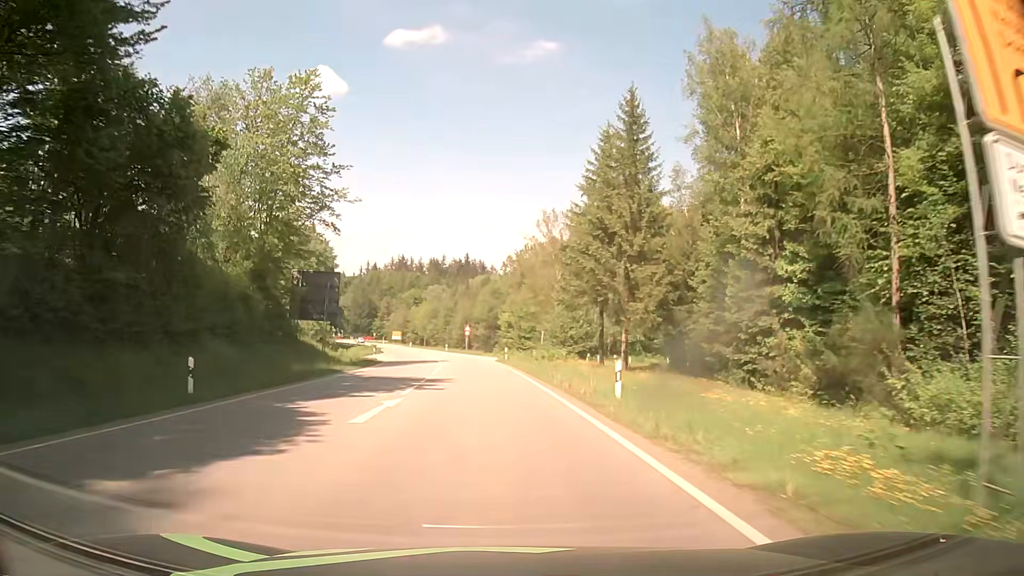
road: secondary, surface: asphalt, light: Day
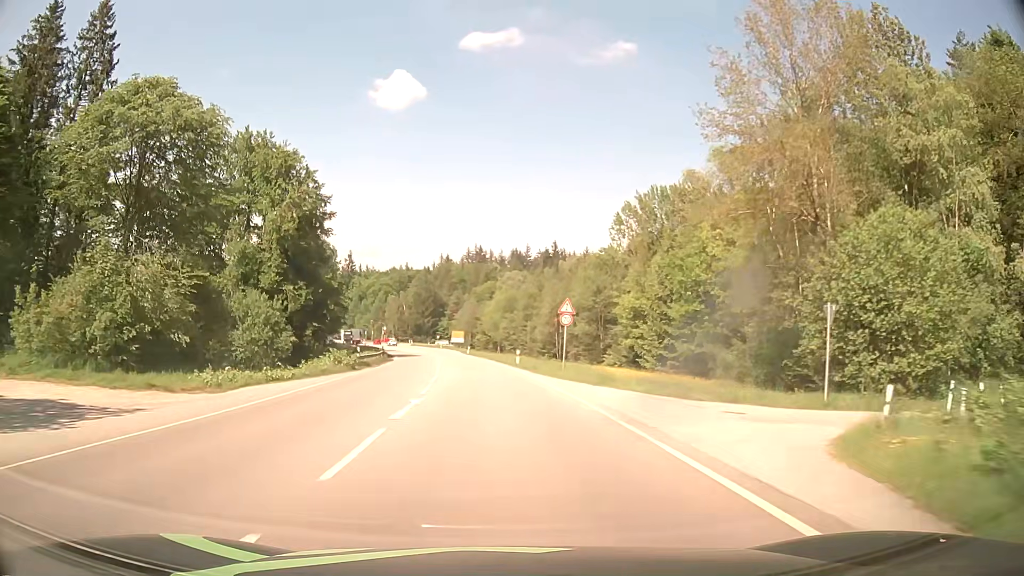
(-3.3, +53.6) m; -7°
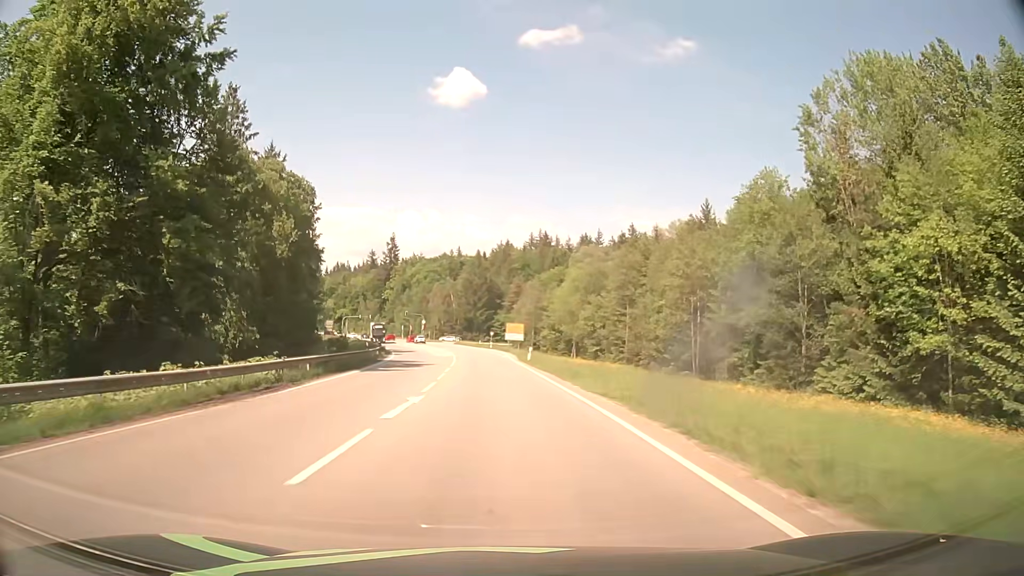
(-2.1, +42.4) m; -5°
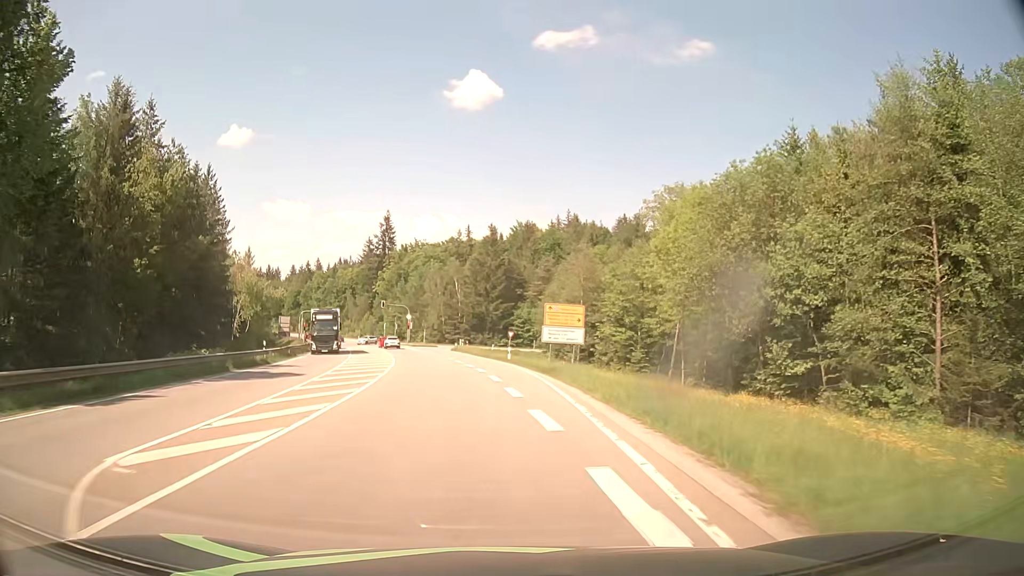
(-0.9, +49.9) m; -2°
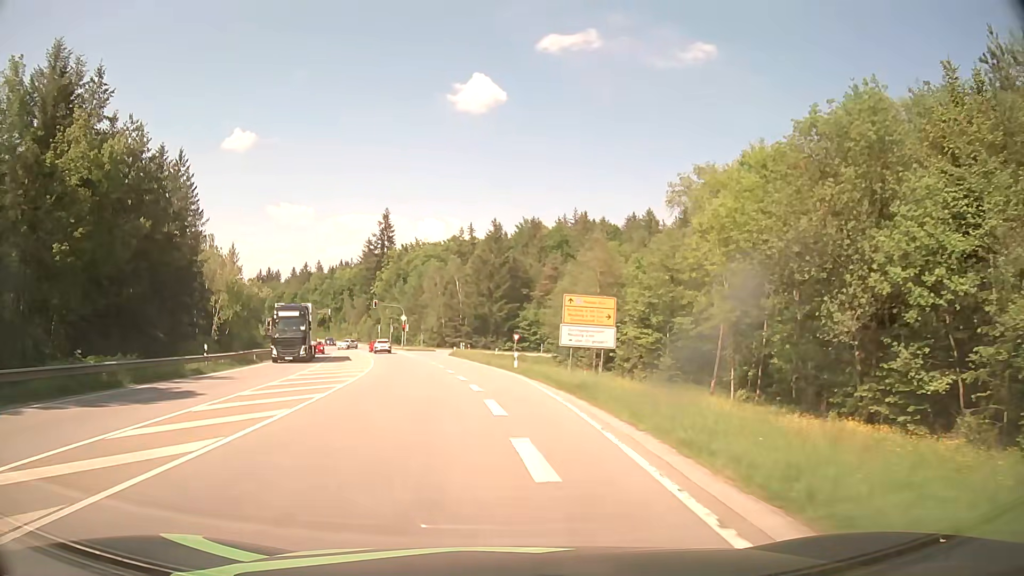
(0.0, +9.5) m; 0°
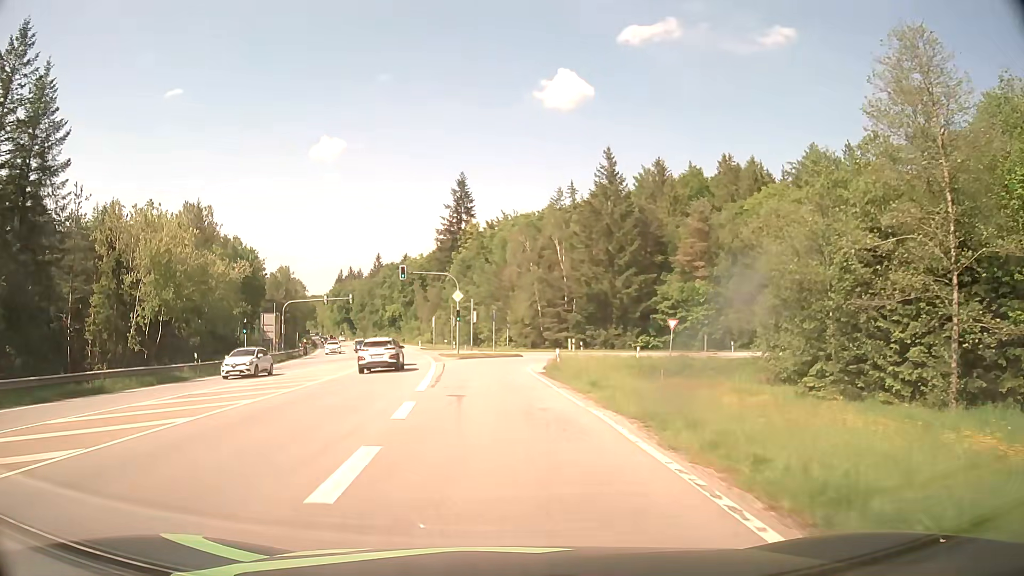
(-2.7, +43.2) m; -8°
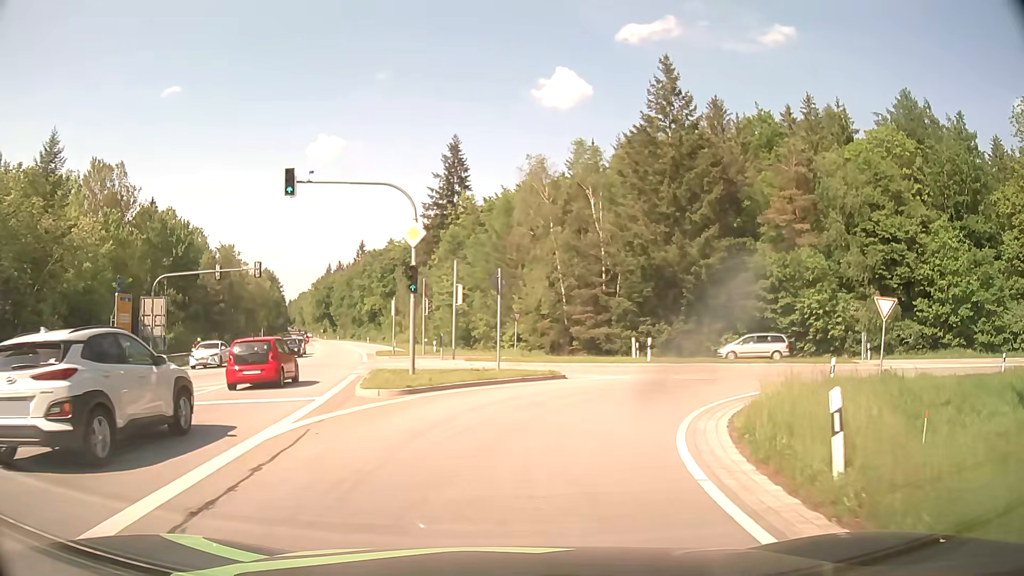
(-1.0, +27.7) m; -1°
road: secondary_link
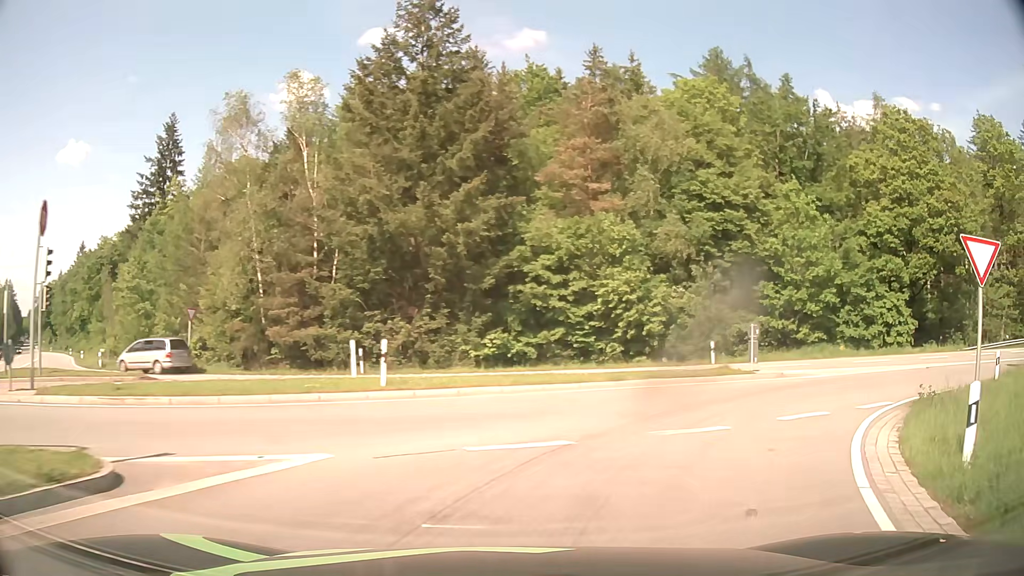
(+2.2, +15.1) m; +22°
(+2, +10) (+8, +17) (+17, +23) (+26, +26) (+36, +29) (+46, +30) (+56, +32) (+66, +33) (+76, +33) (+86, +34) m
